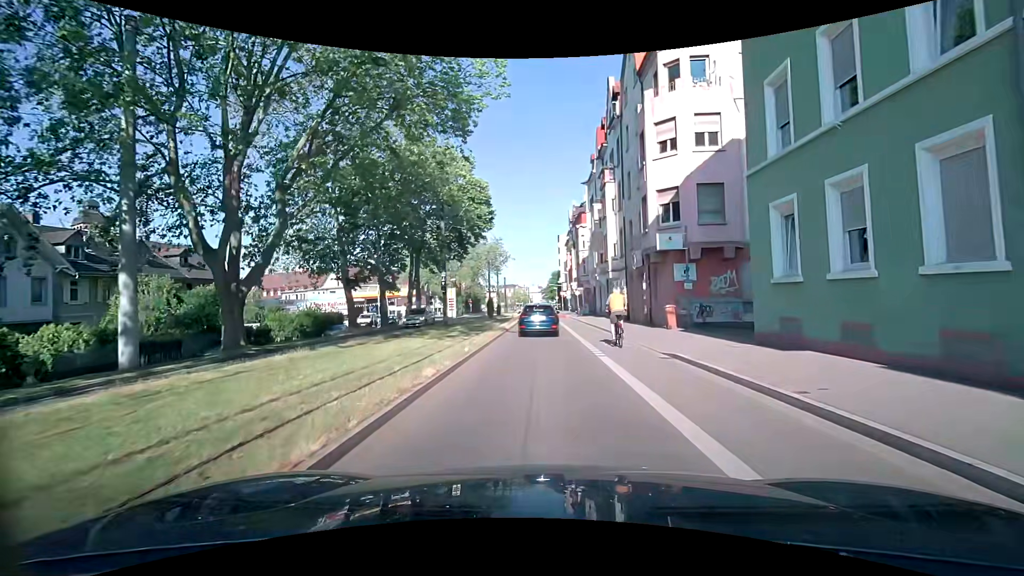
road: secondary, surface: asphalt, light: Day
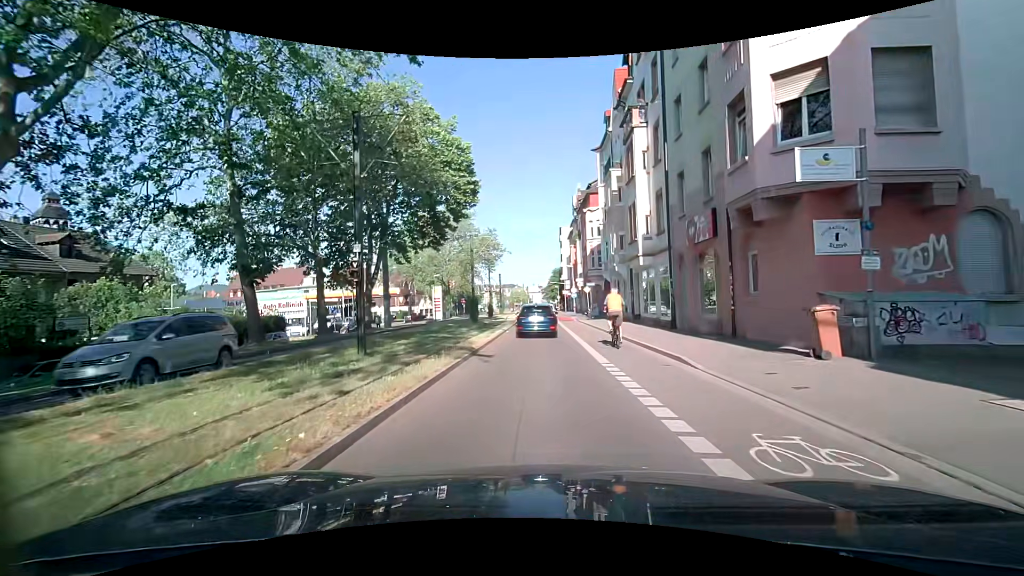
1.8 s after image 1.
(-0.2, +12.2) m; -3°
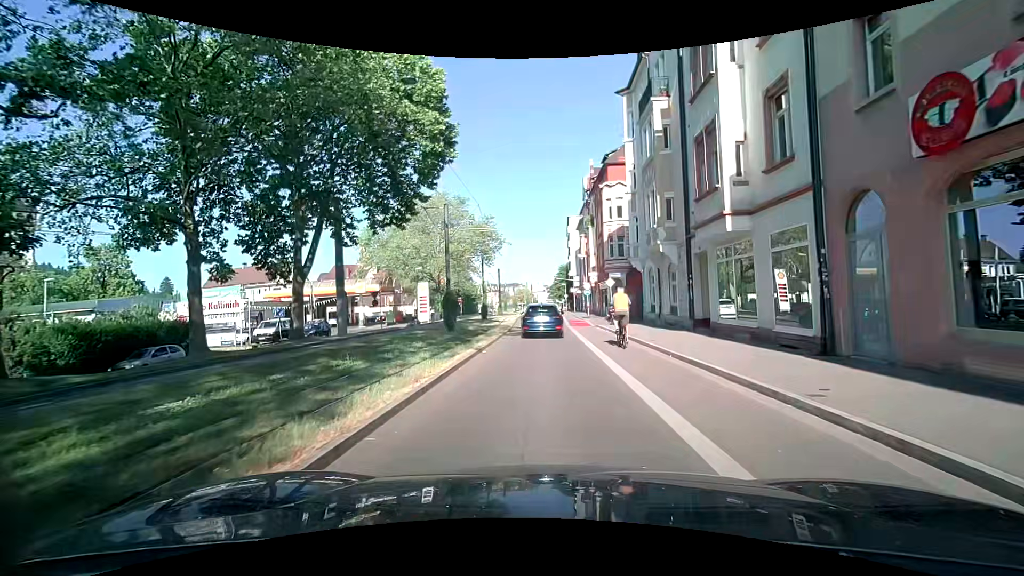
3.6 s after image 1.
(+0.4, +12.0) m; +2°
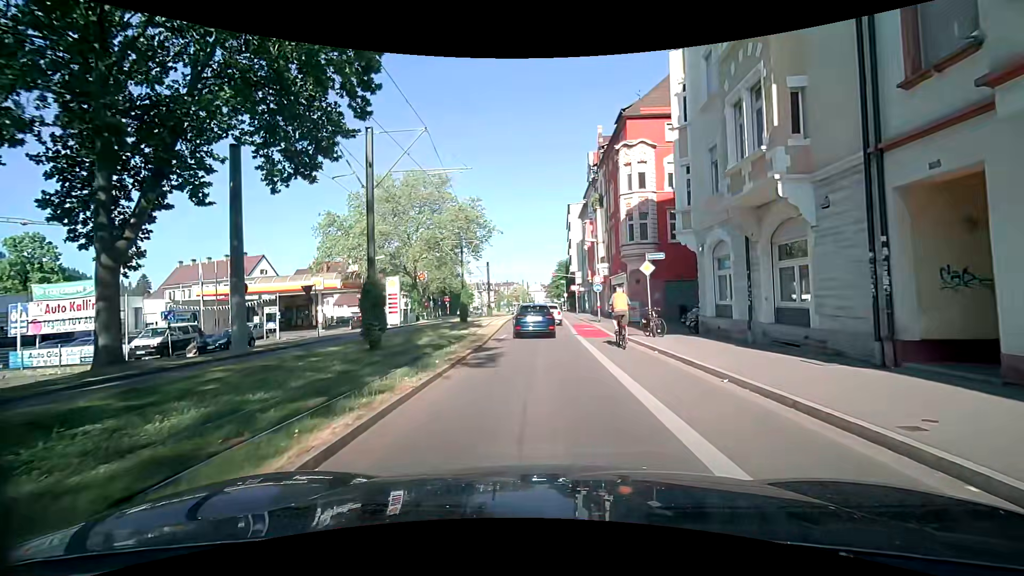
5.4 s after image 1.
(-0.1, +11.8) m; 0°
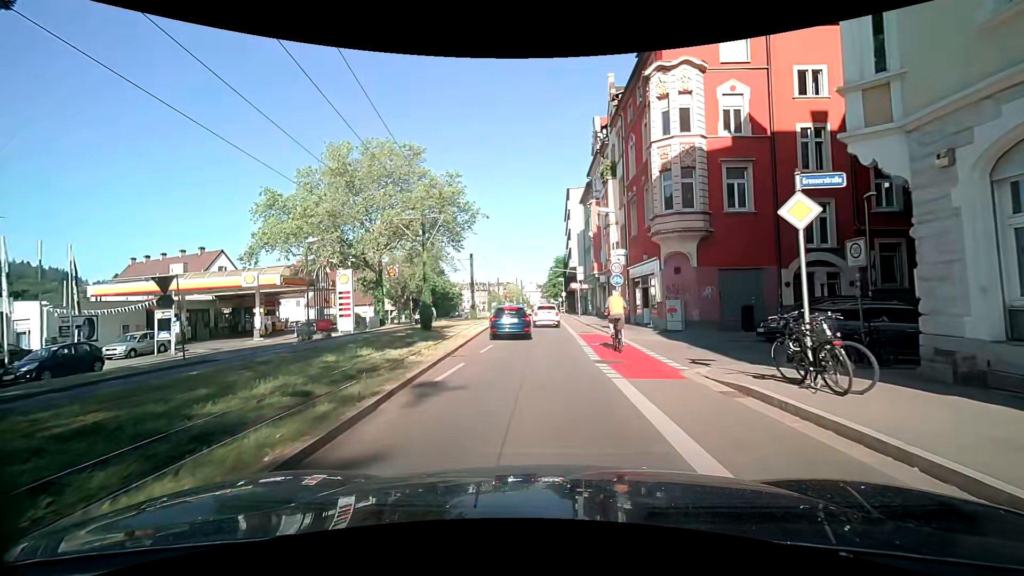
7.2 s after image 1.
(0.0, +11.7) m; +1°
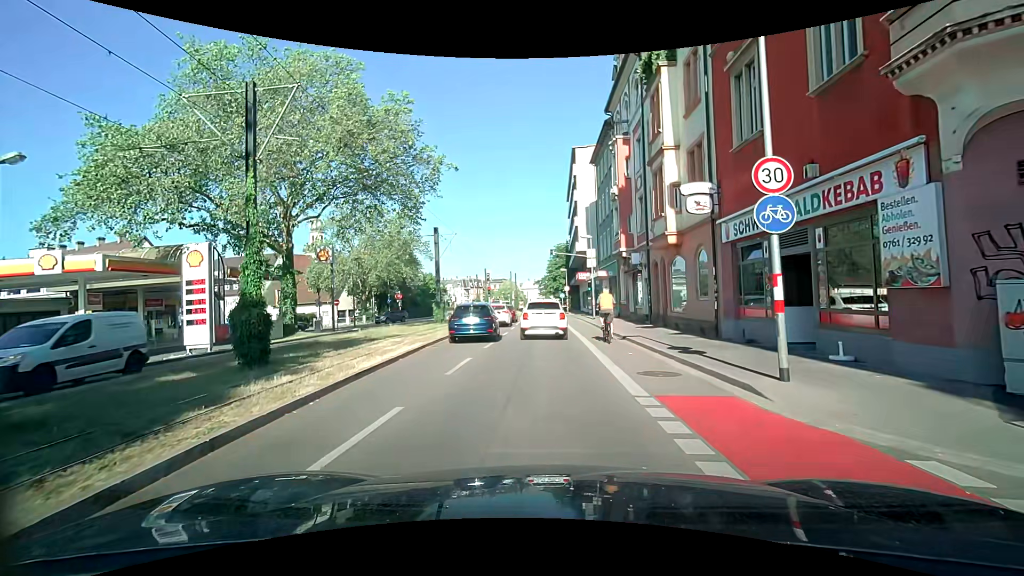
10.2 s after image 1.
(-0.1, +17.1) m; 0°
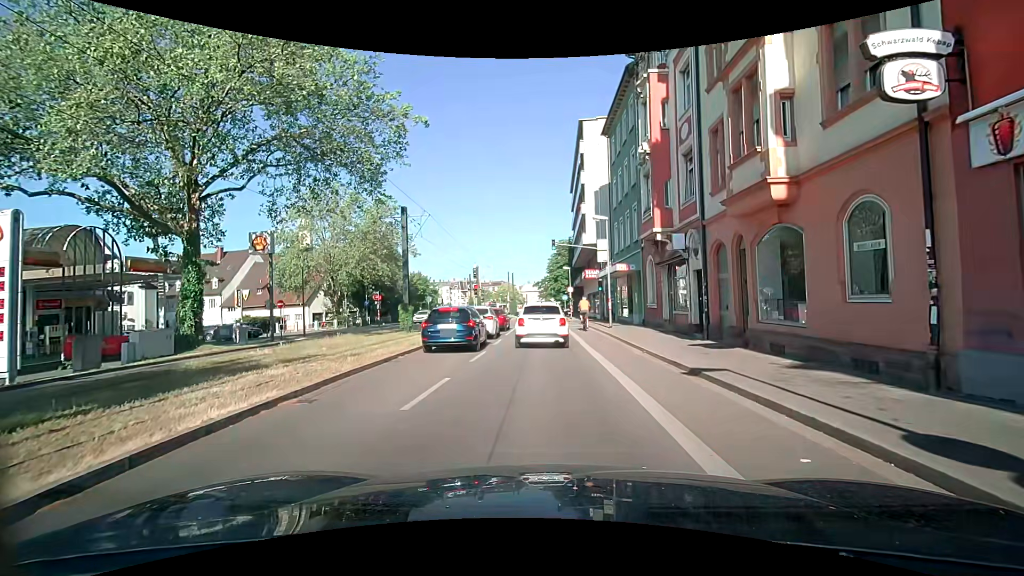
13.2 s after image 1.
(-0.2, +9.0) m; +1°
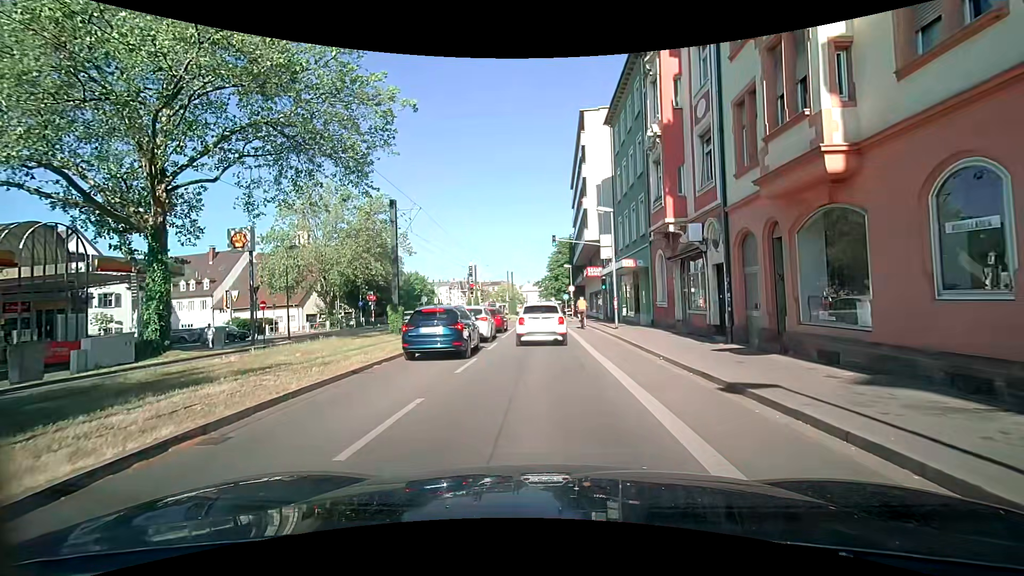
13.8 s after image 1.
(-0.1, +2.2) m; 0°
(0, +10) (0, +20) (0, +30) (-1, +40) (-1, +50) (-1, +60) (-1, +70) (-2, +80) (-3, +90) (-3, +100) m
